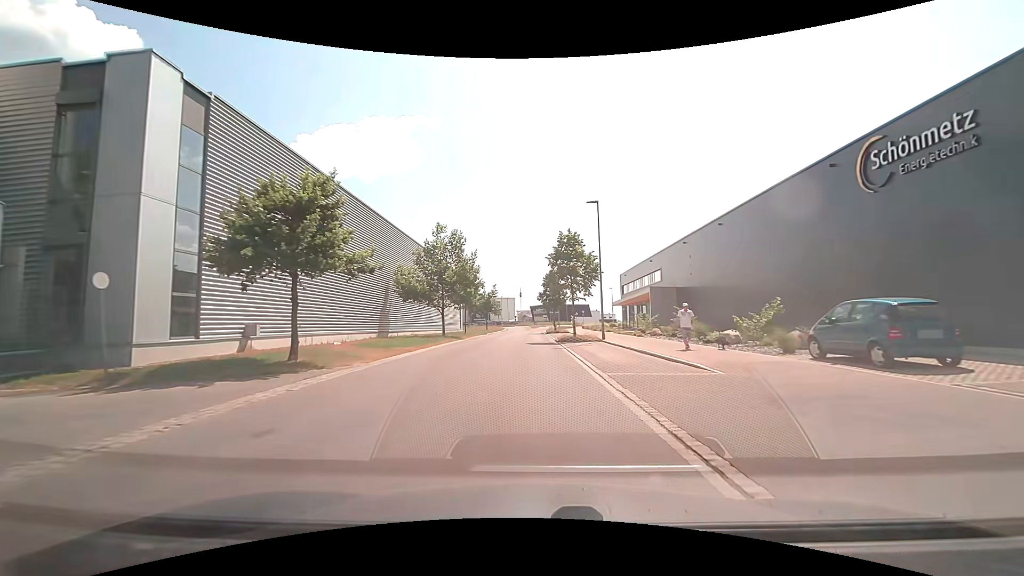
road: unclassified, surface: asphalt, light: Day
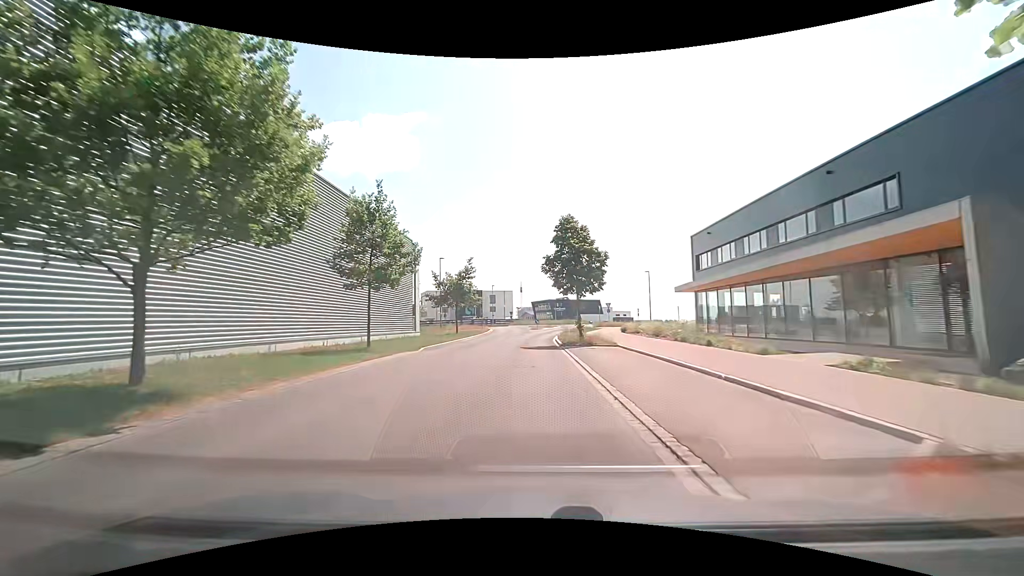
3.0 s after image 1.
(+0.1, +33.0) m; 0°
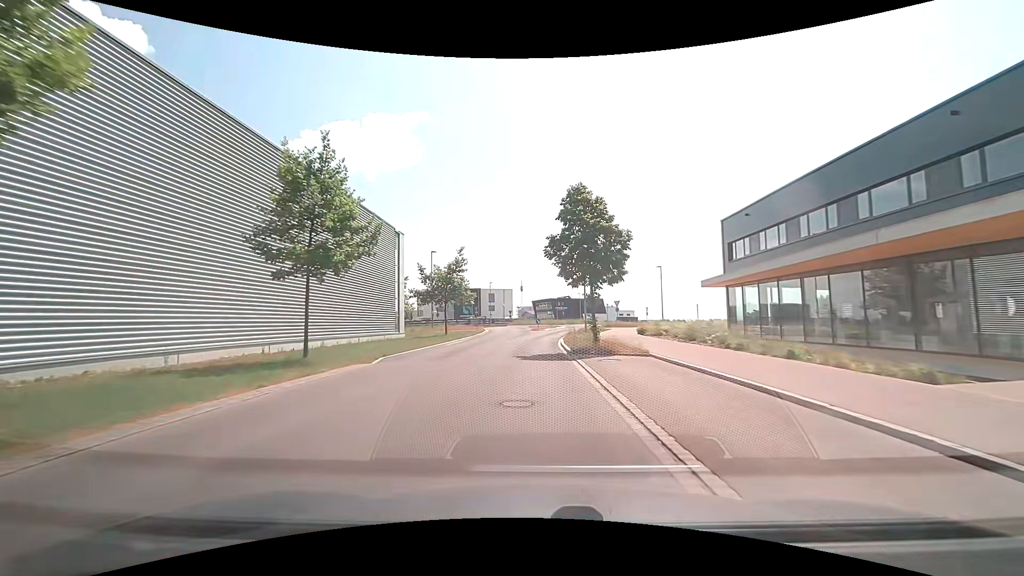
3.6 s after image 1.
(0.0, +6.5) m; 0°
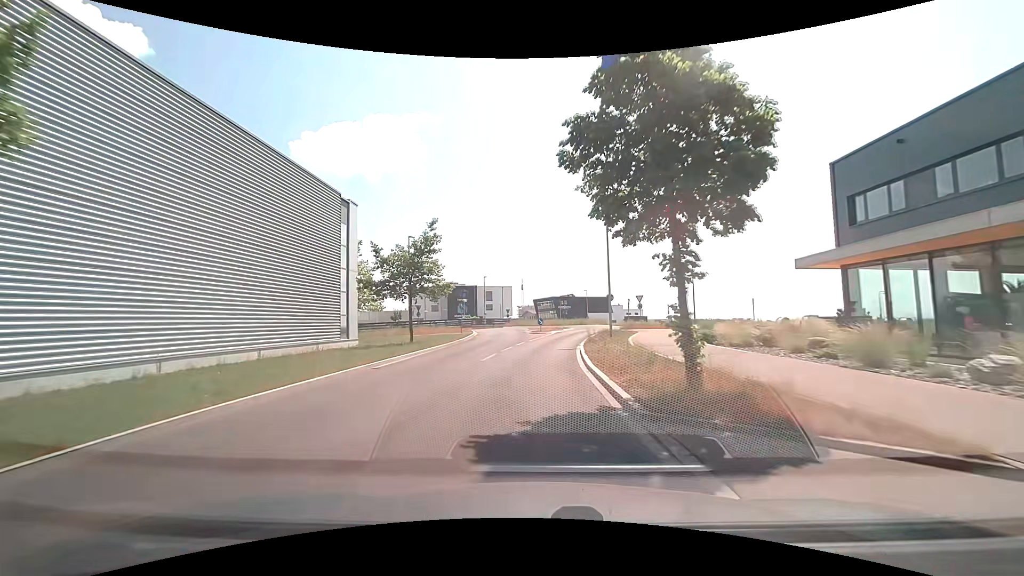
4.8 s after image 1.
(0.0, +12.6) m; 0°
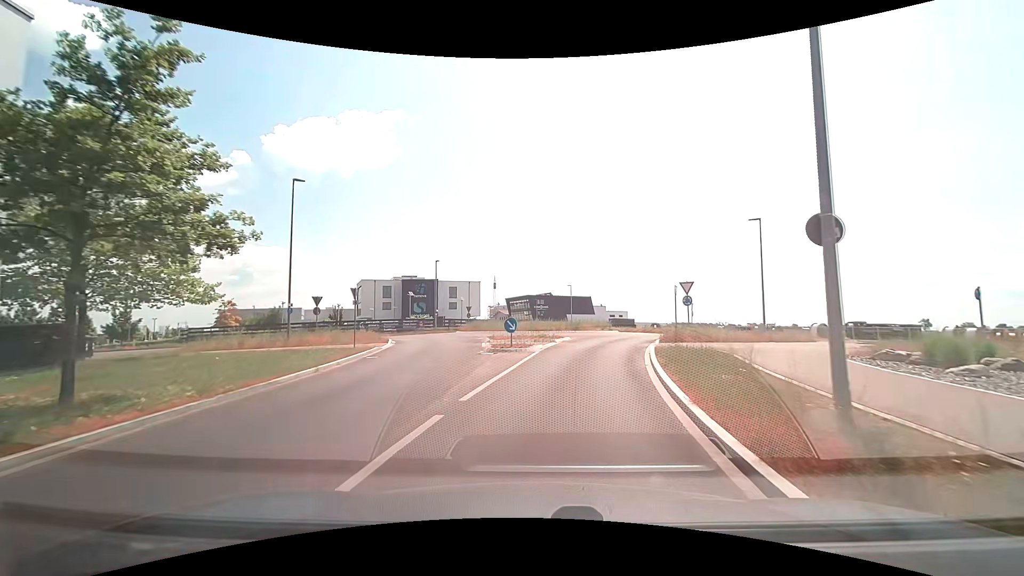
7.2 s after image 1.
(+0.2, +21.4) m; +3°
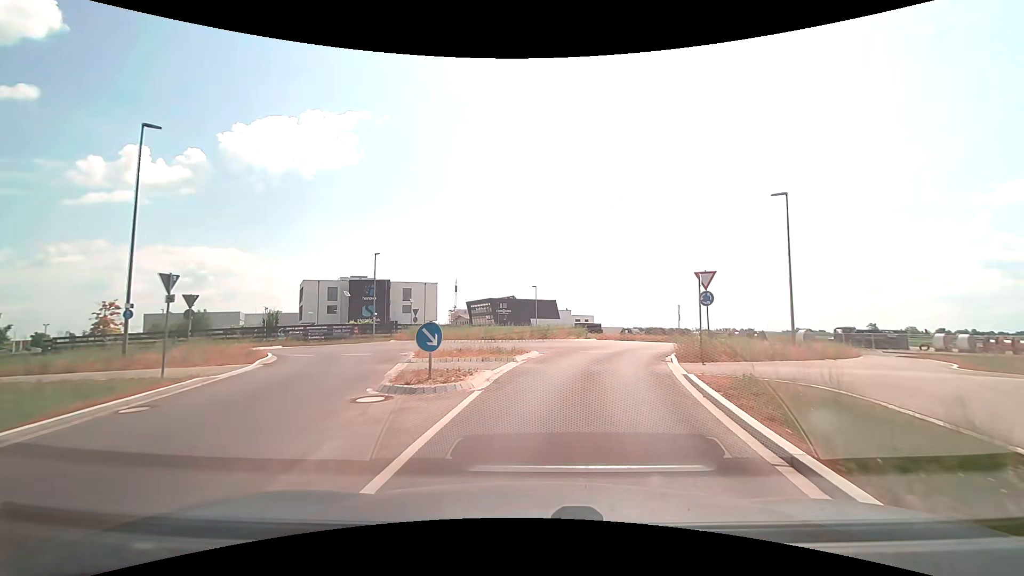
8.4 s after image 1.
(+0.3, +9.0) m; +4°
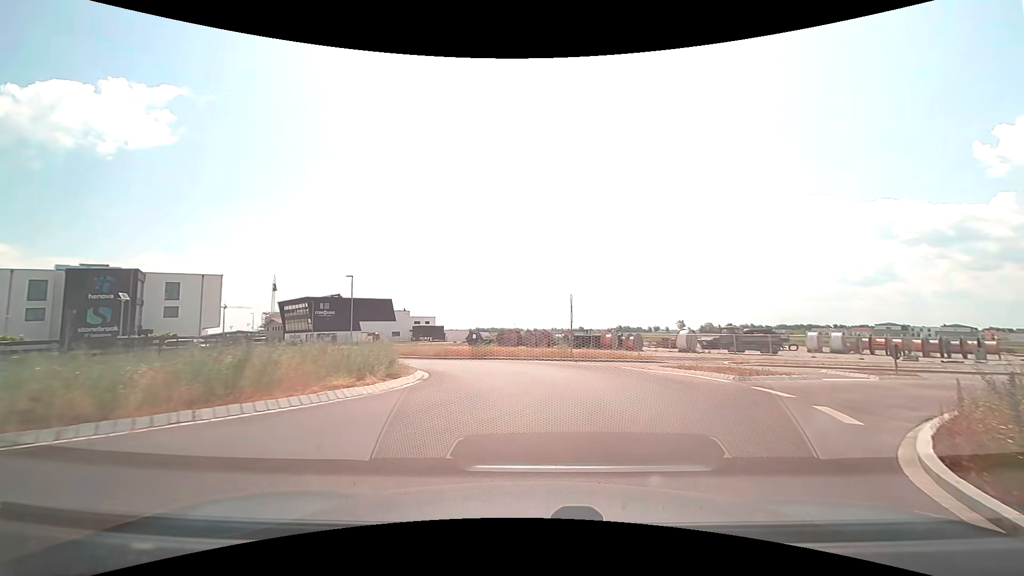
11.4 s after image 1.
(+2.3, +20.4) m; +18°
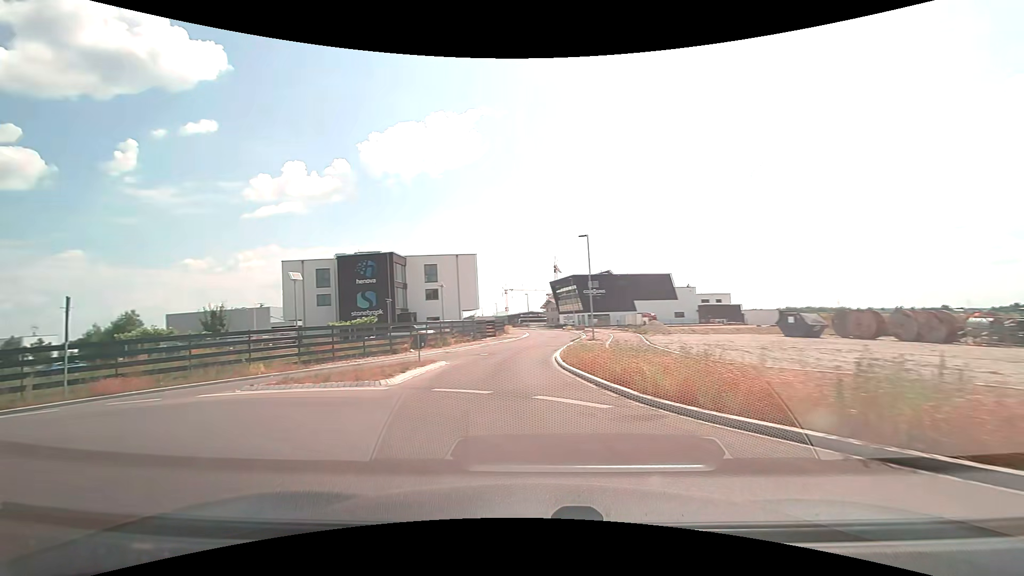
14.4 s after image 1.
(-1.7, +19.2) m; -31°
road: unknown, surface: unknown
(-4, +9) (-13, +11) (-23, +9) (-33, +7) (-43, +8) (-53, +10) (-62, +13) (-71, +18) (-80, +22) (-89, +27) m
